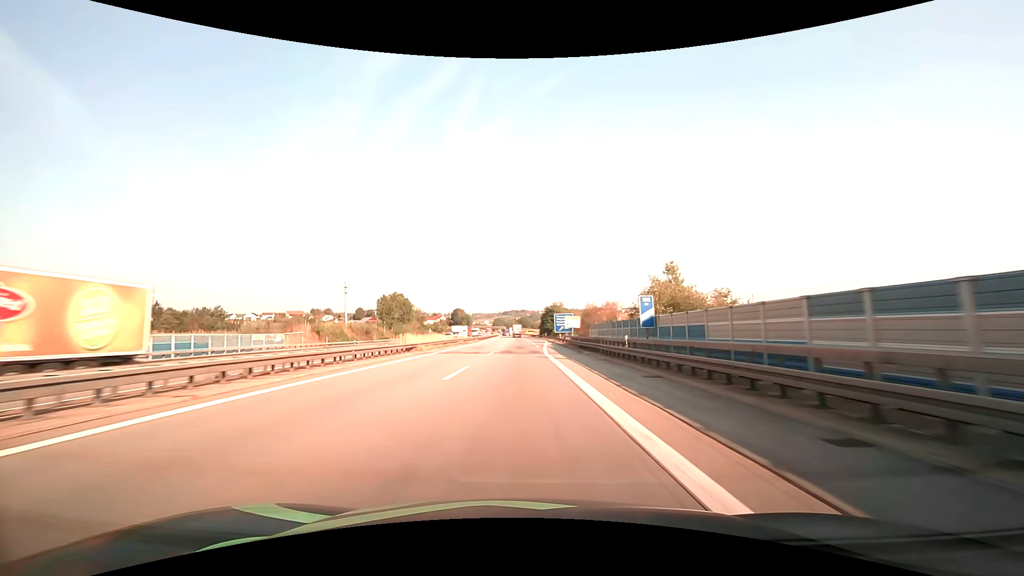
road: motorway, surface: asphalt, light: Day
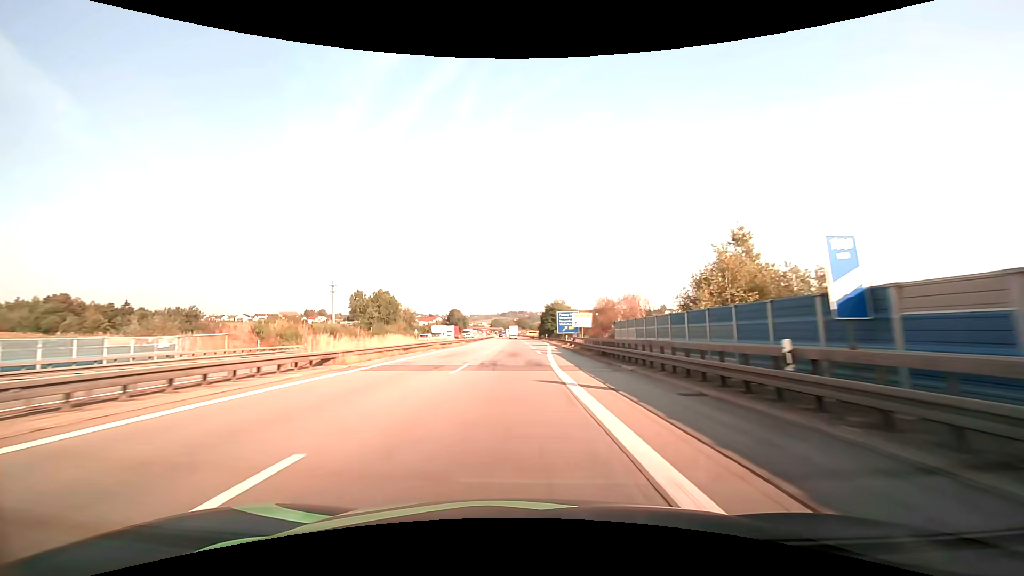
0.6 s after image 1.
(0.0, +14.8) m; 0°
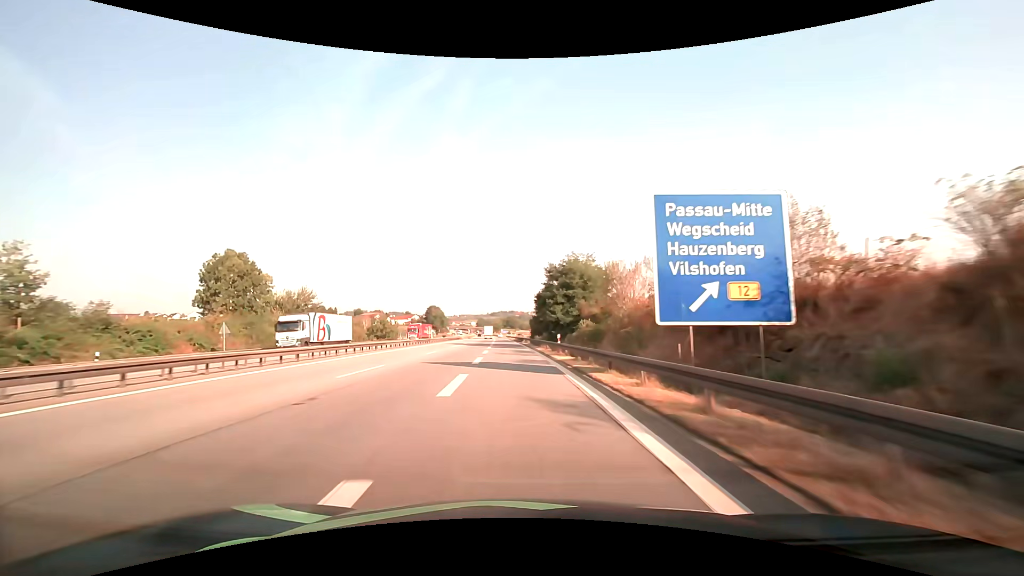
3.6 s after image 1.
(+1.0, +71.9) m; +1°
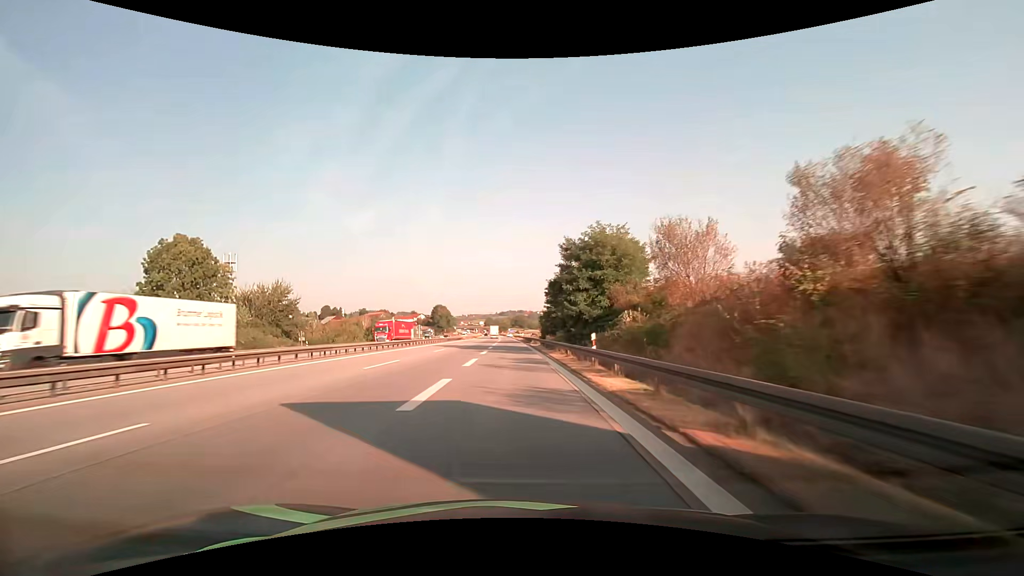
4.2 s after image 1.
(-0.1, +13.8) m; -1°
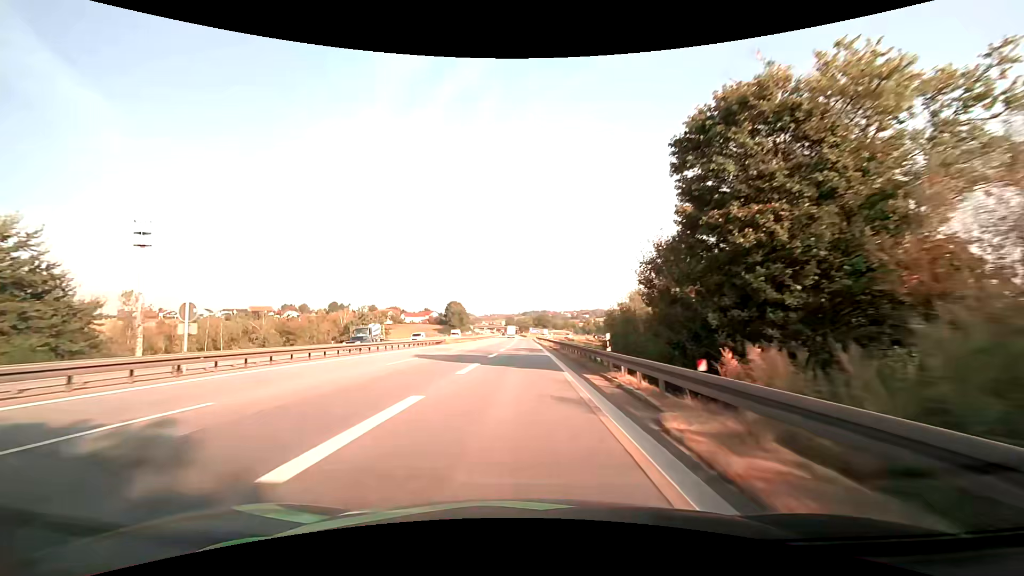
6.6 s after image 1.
(-1.5, +51.1) m; -3°
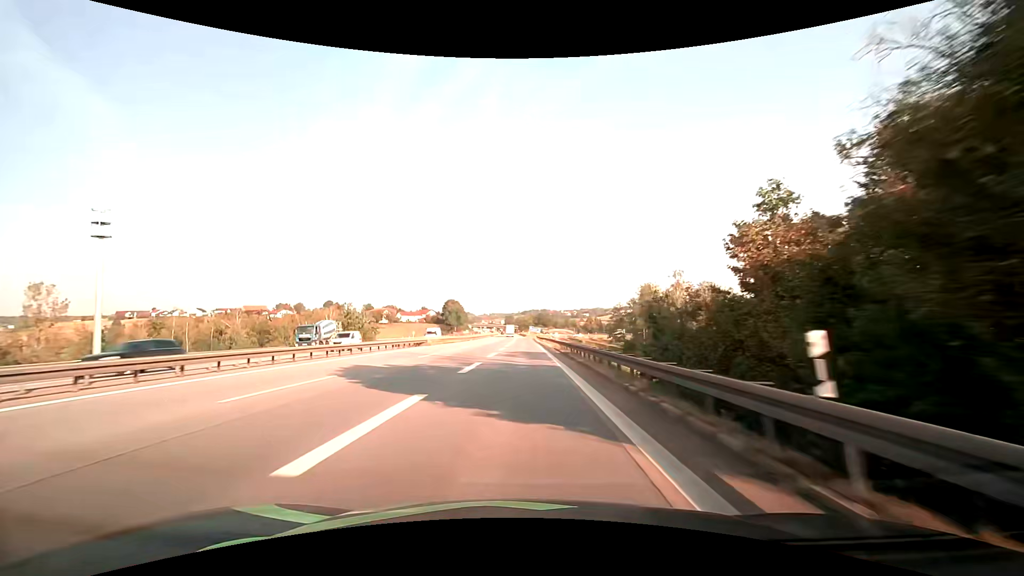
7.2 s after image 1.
(0.0, +11.4) m; 0°
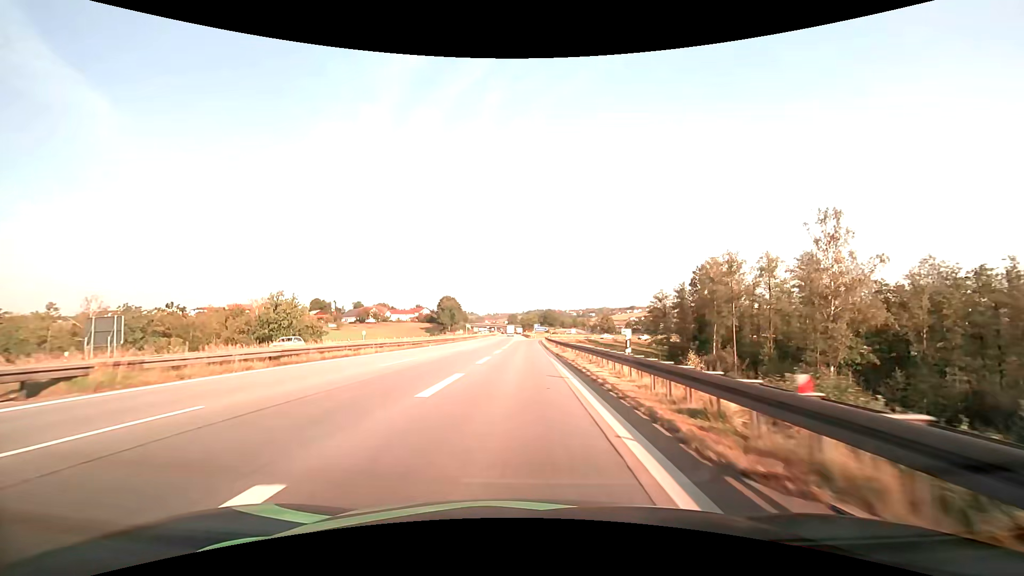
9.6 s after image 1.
(+0.1, +41.4) m; 0°
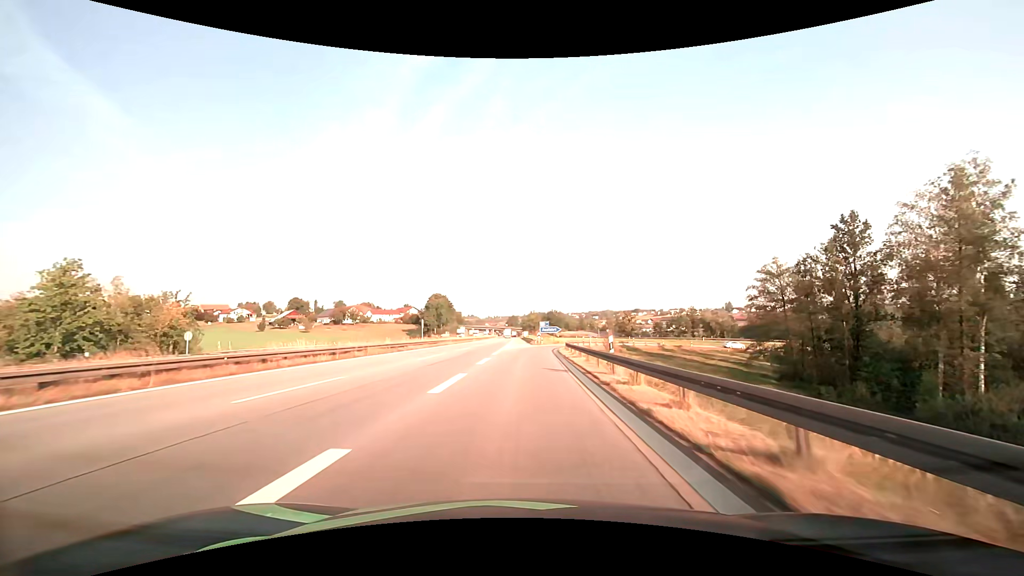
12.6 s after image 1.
(-0.2, +46.1) m; 0°
(0, +10) (0, +20) (0, +30) (0, +40) (+1, +50) (+2, +60) (+5, +70) (+9, +79) (+14, +87) (+21, +94) m
